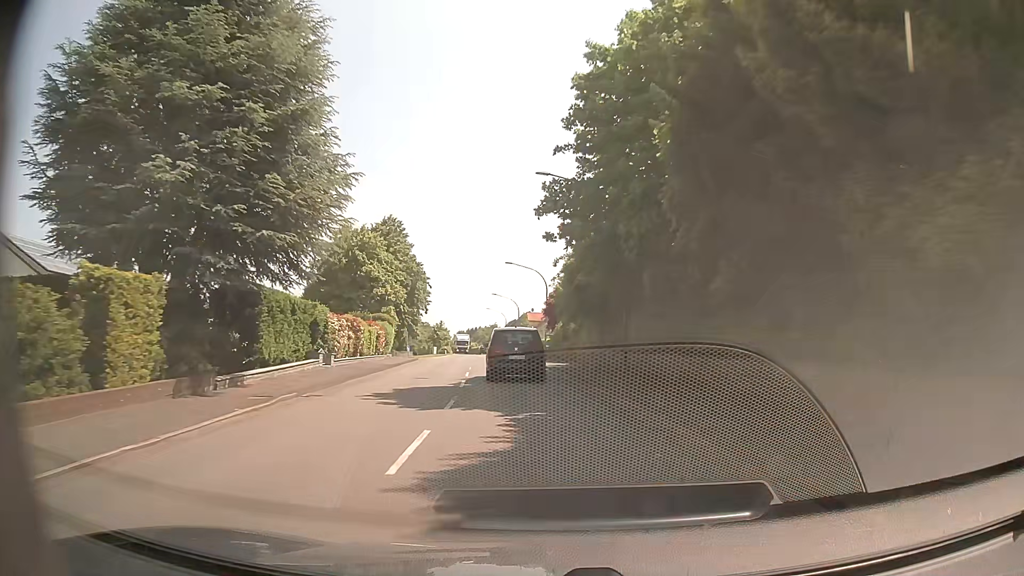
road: secondary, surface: asphalt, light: Day
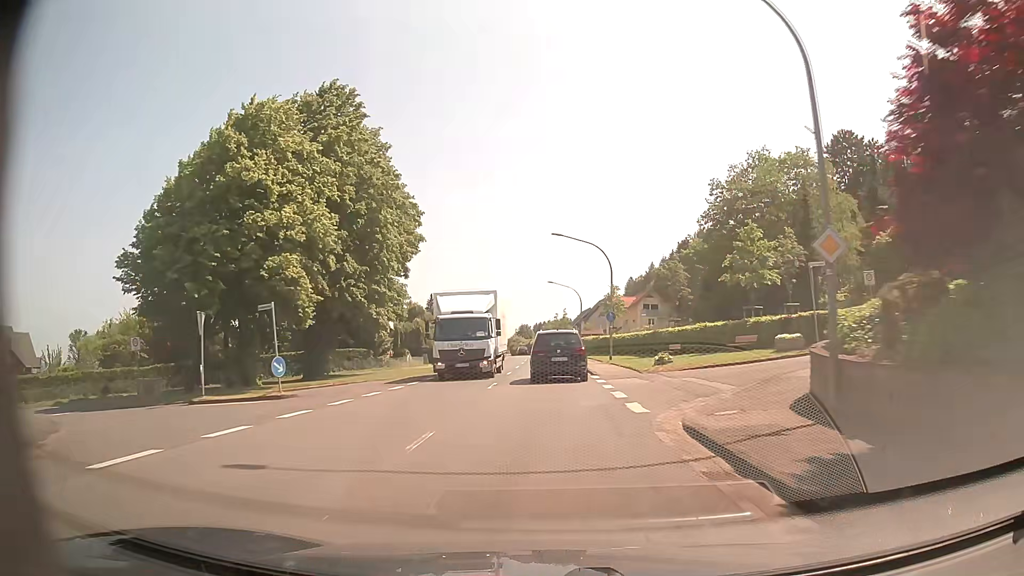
(-2.7, +46.3) m; -6°
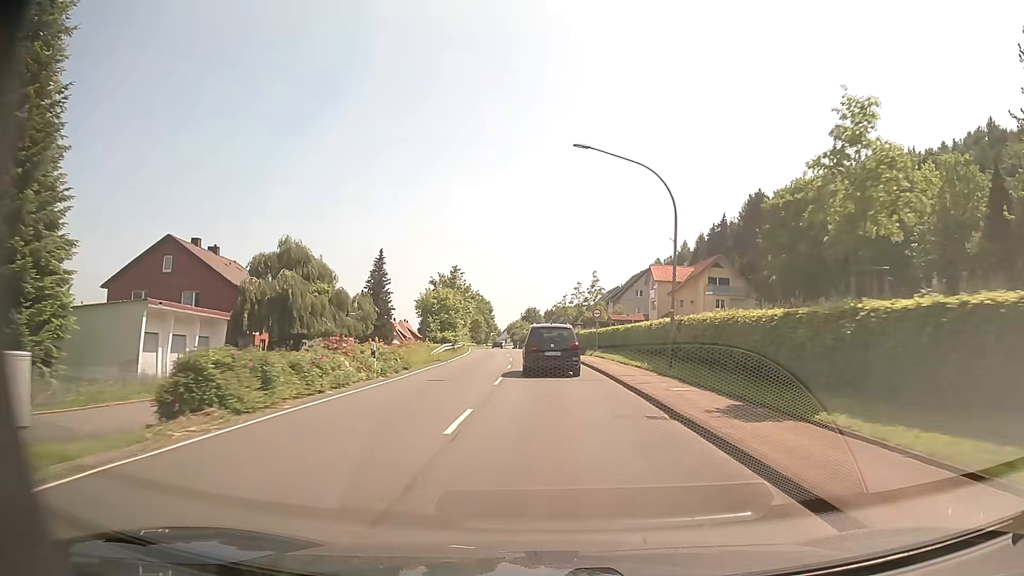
(-0.1, +47.2) m; -1°
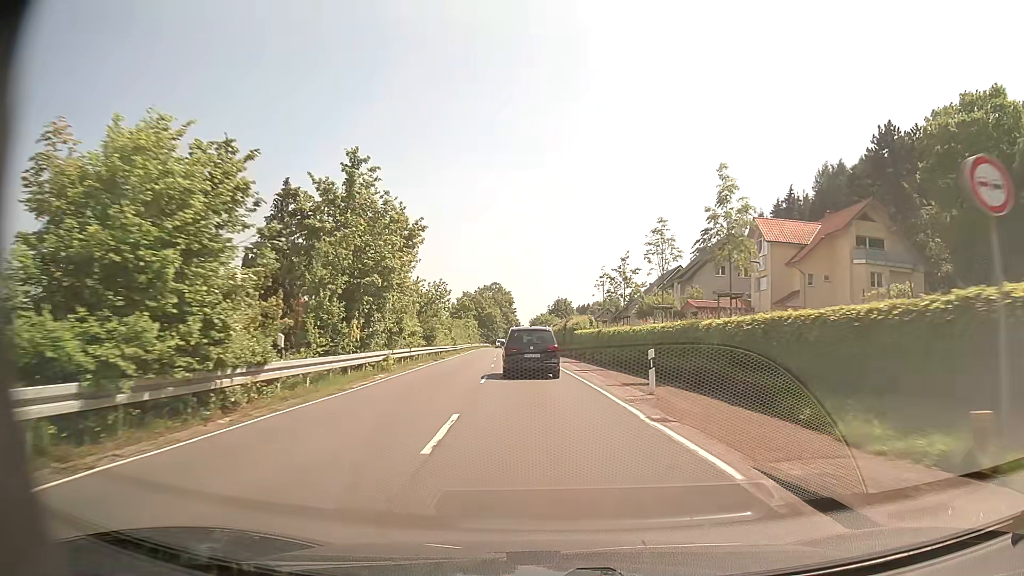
(-0.6, +37.9) m; -2°
(0, +10) (0, +20) (-1, +30) (-1, +40) (-2, +50) (-3, +60) (-3, +70) (-4, +80) (-5, +90) (-5, +100) m
